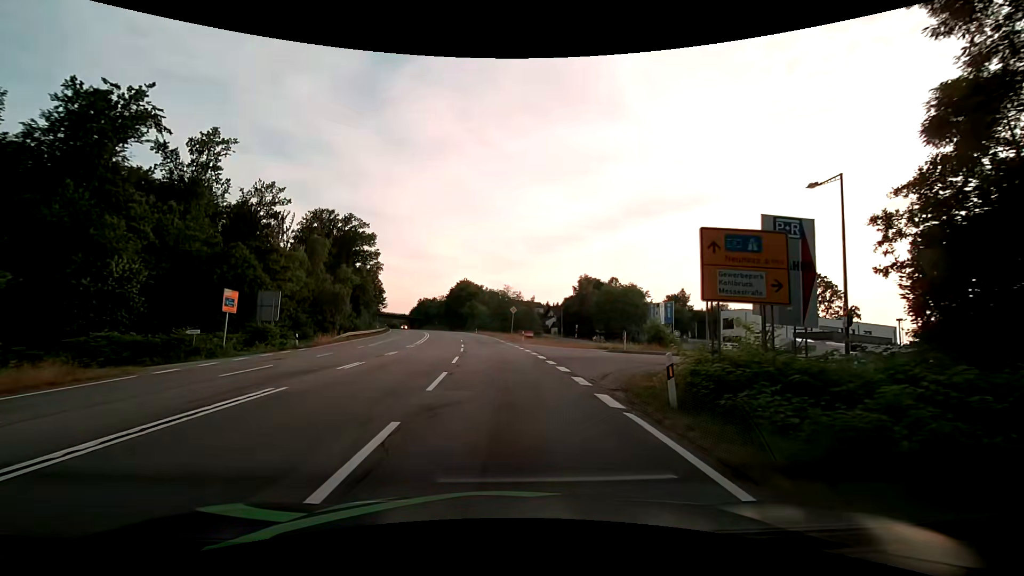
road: secondary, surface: asphalt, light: Day
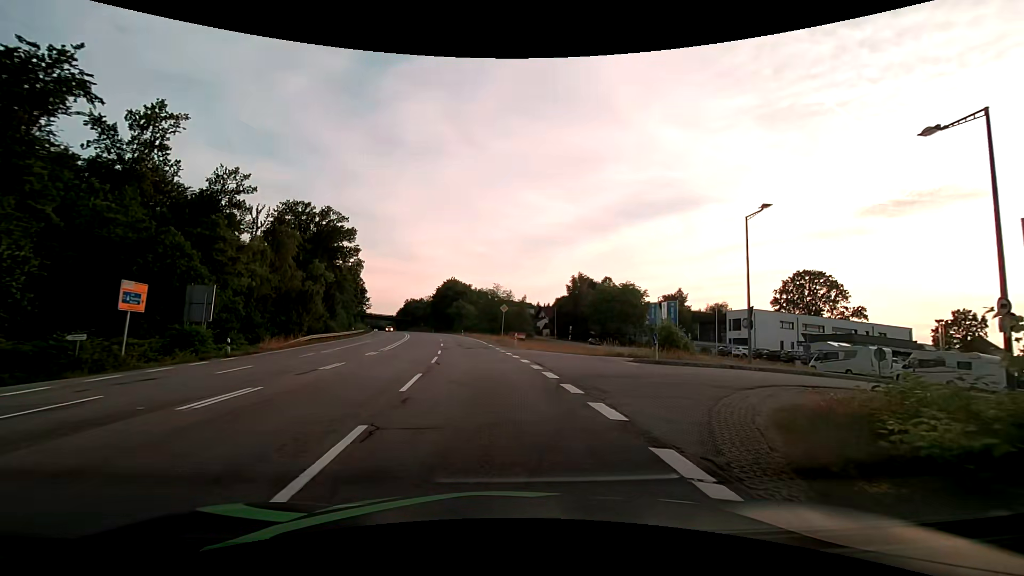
(-0.1, +7.7) m; 0°
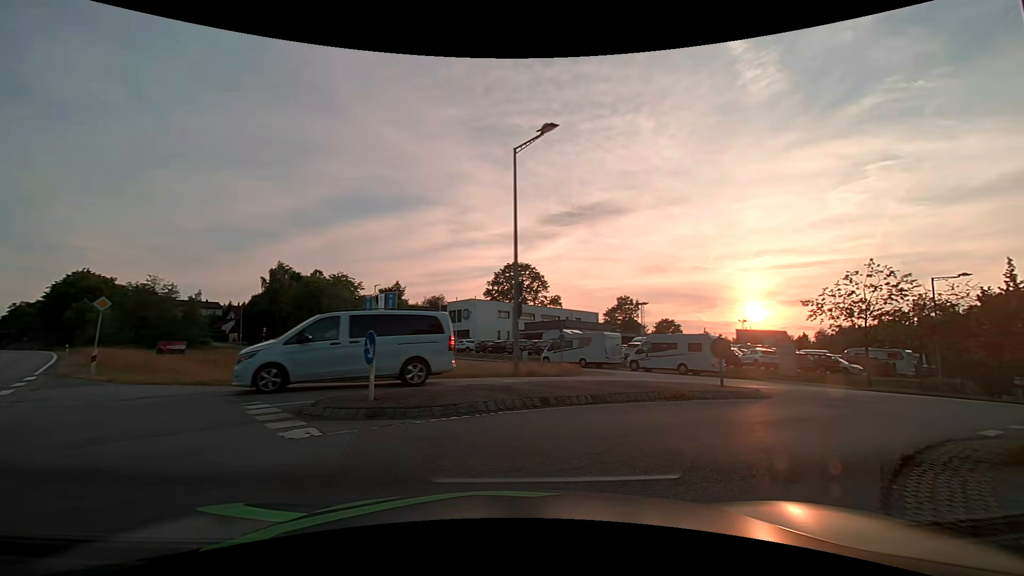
(+2.7, +13.0) m; +33°
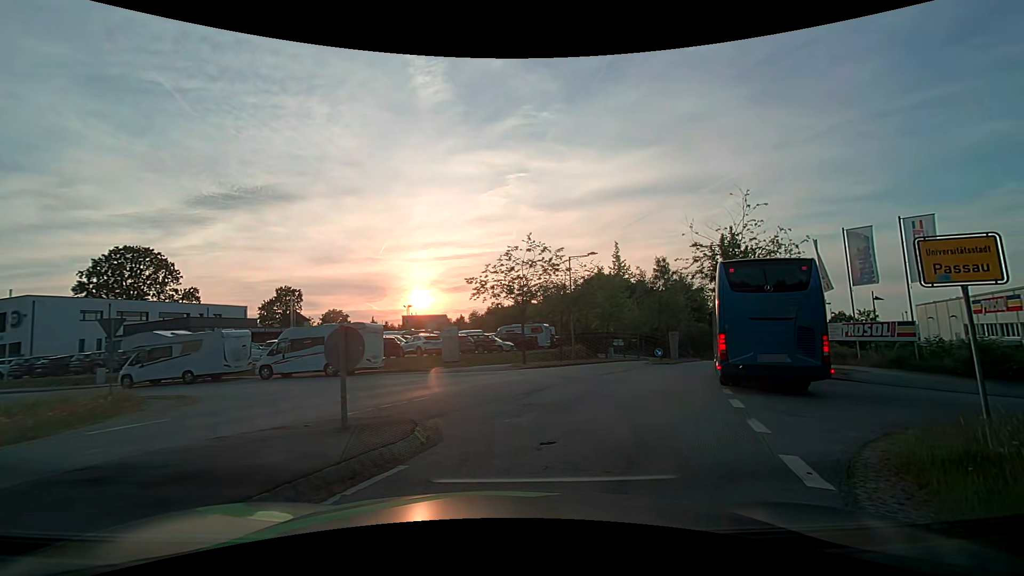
(+2.4, +7.6) m; +36°
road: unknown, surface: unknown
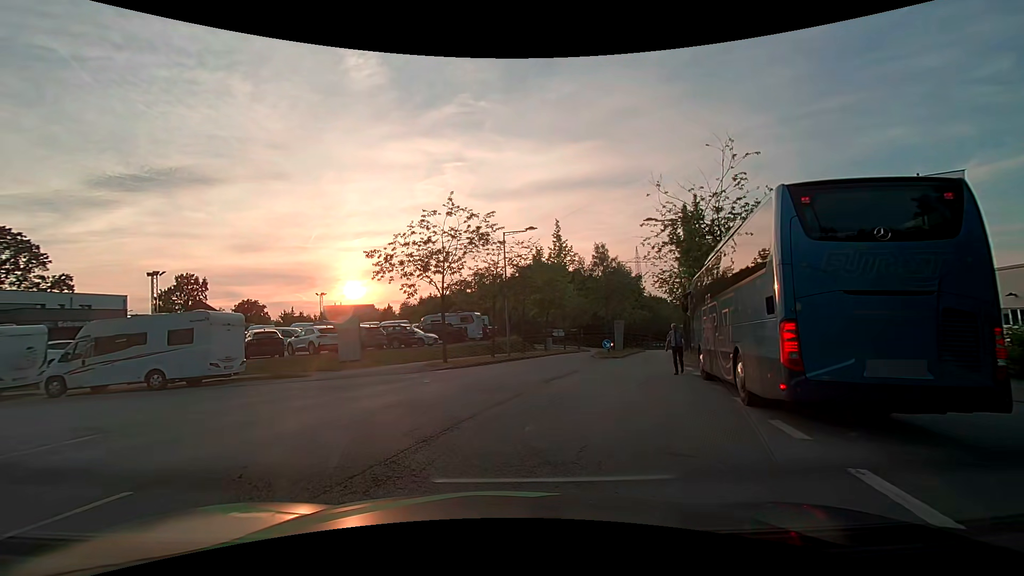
(+0.7, +6.8) m; +7°
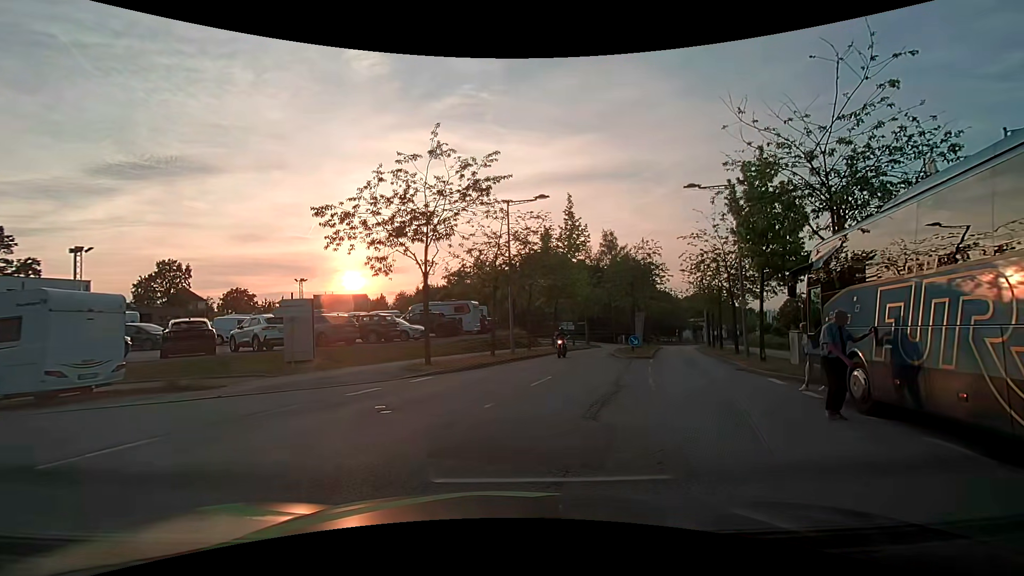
(-0.3, +6.5) m; -1°
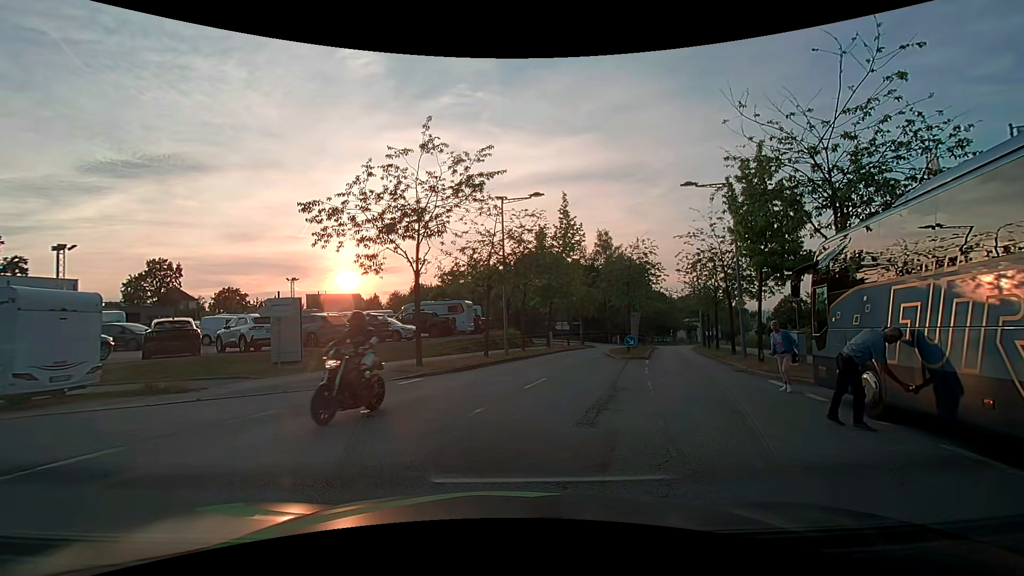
(0.0, +0.5) m; 0°
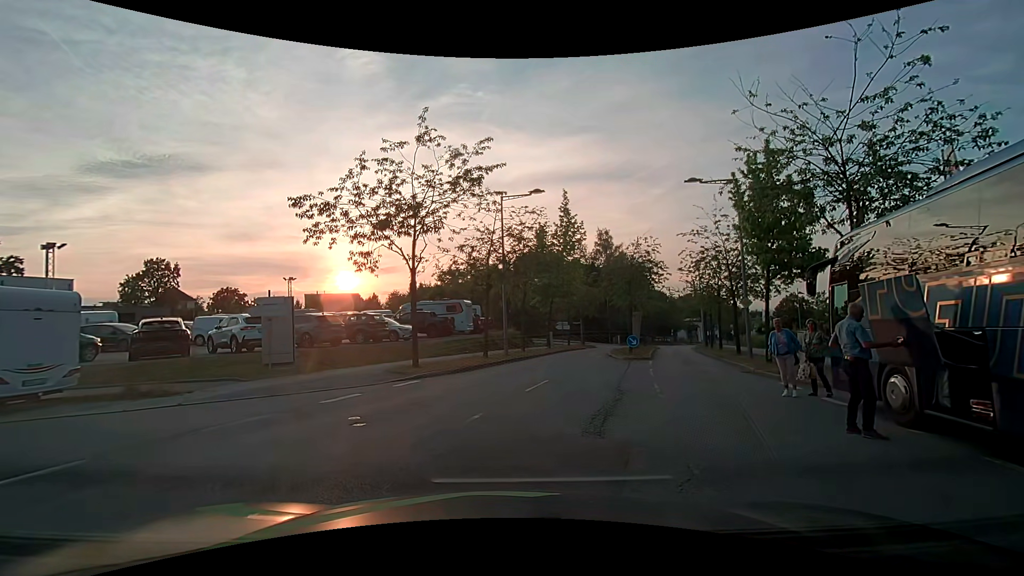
(0.0, +0.6) m; 0°
